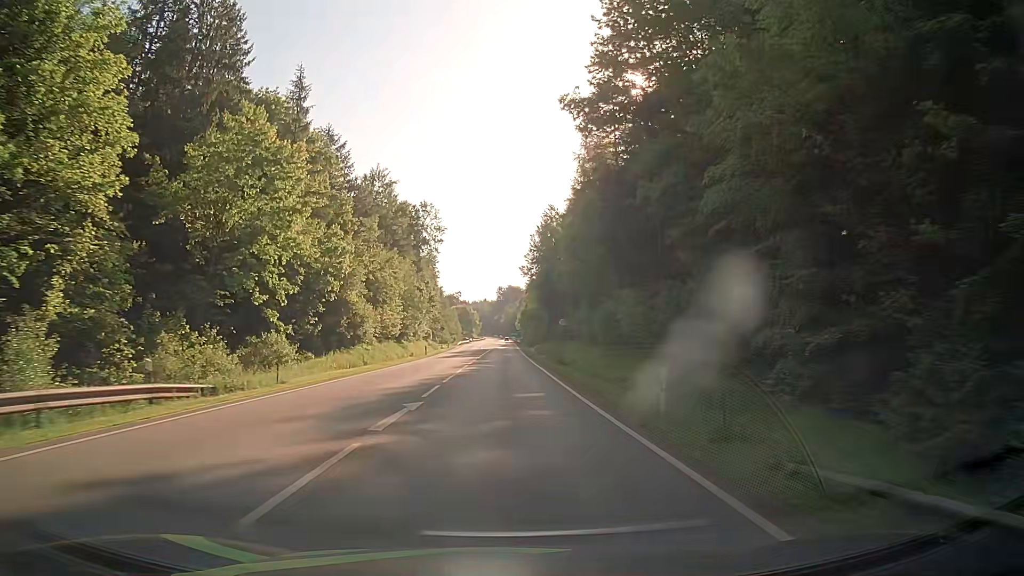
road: secondary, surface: asphalt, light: Day
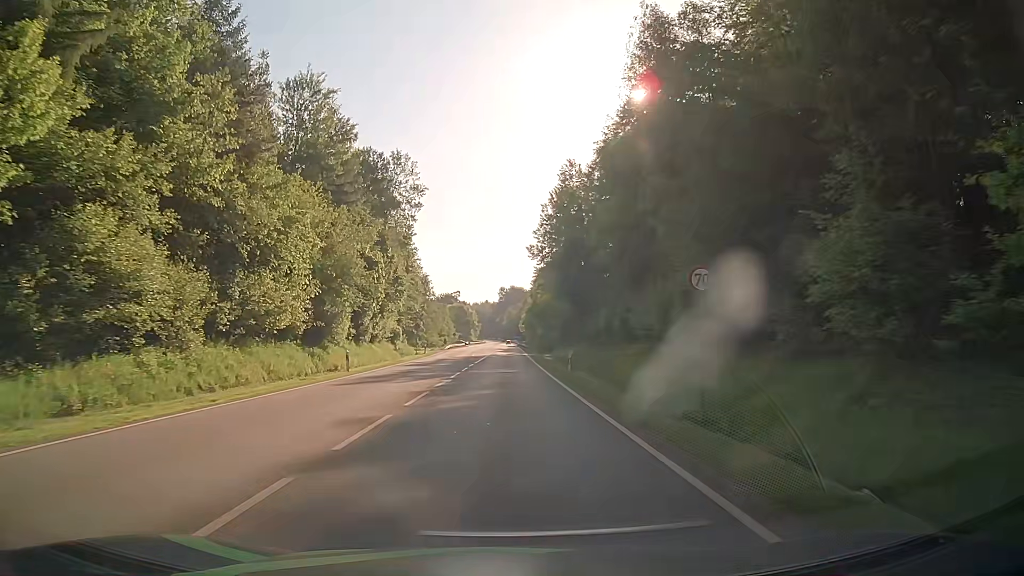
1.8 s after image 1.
(-0.3, +32.3) m; -1°
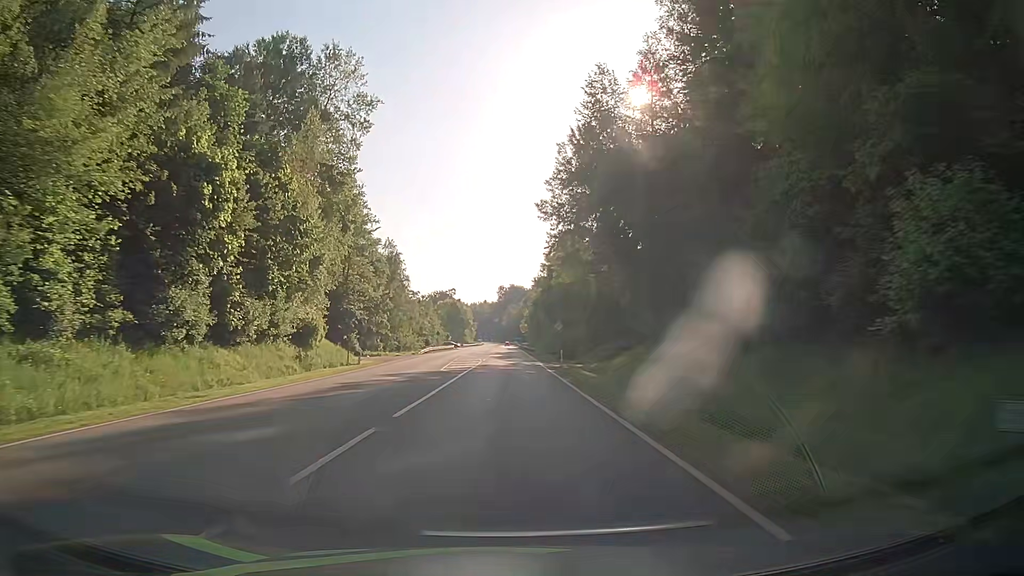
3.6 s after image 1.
(+0.1, +32.2) m; 0°
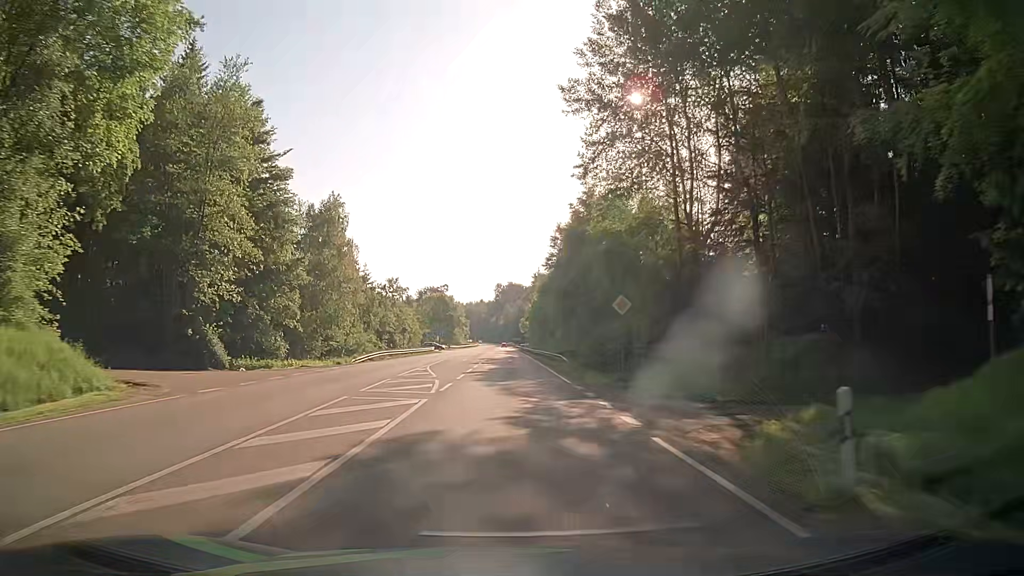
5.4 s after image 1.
(0.0, +32.2) m; 0°
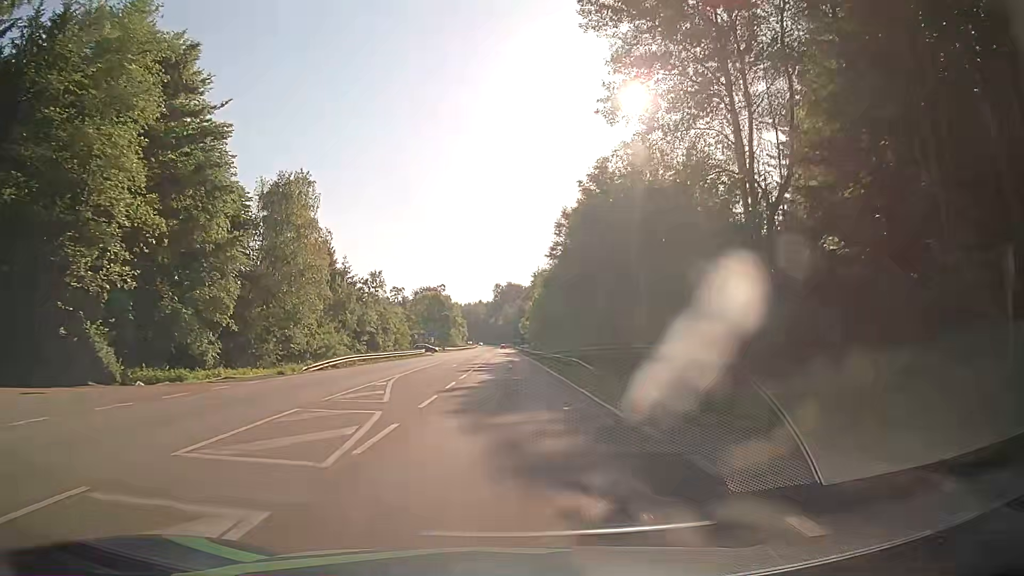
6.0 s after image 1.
(0.0, +10.7) m; 0°
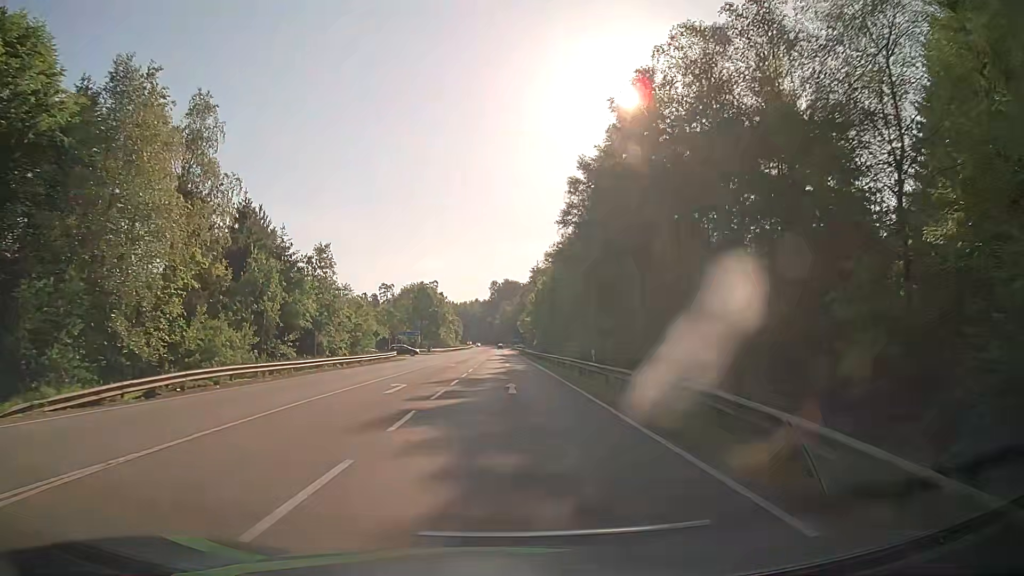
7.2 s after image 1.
(0.0, +21.4) m; 0°
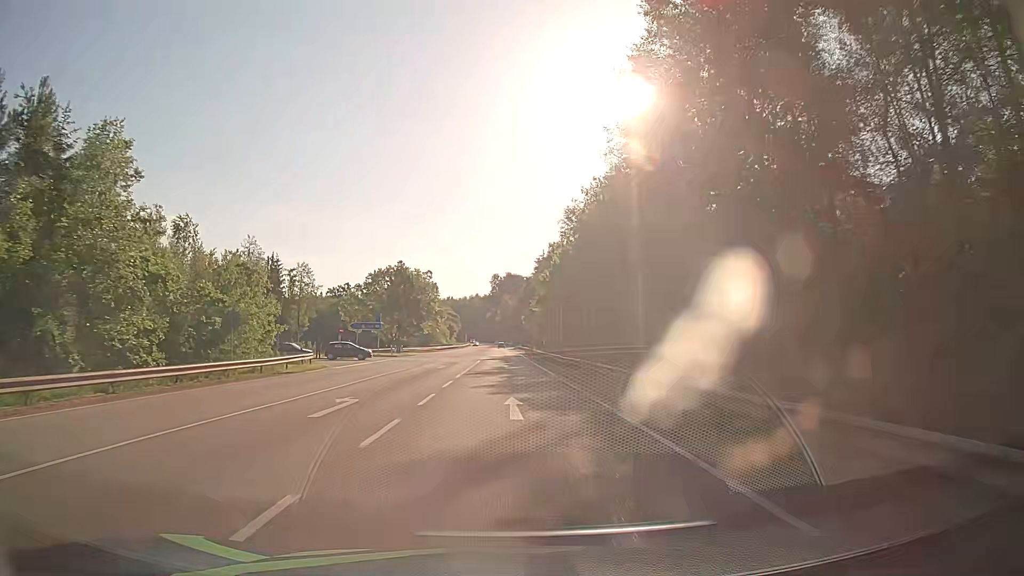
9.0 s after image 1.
(-0.1, +32.2) m; -1°
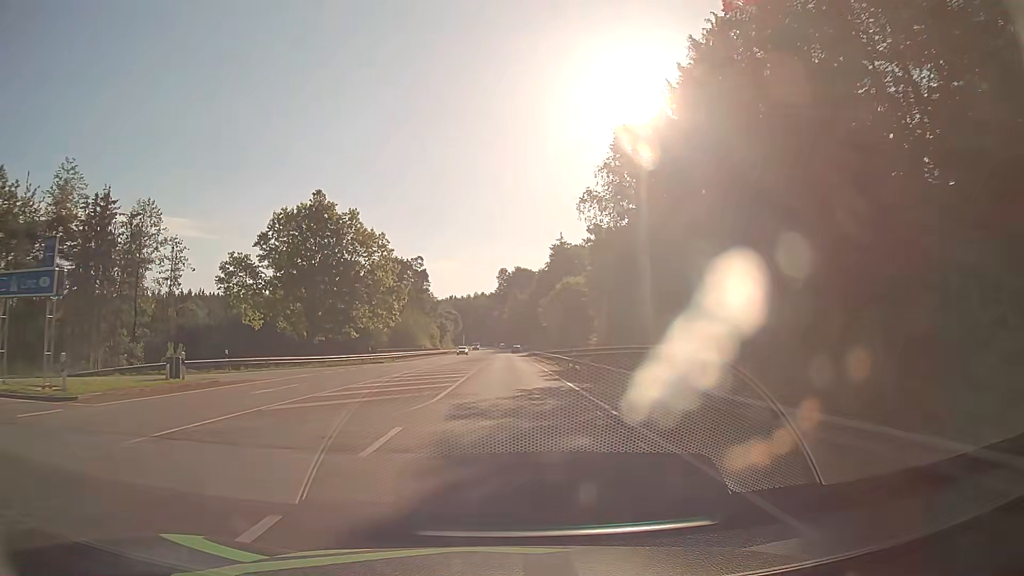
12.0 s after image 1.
(+0.1, +53.9) m; 0°
(0, +10) (0, +20) (0, +30) (0, +40) (0, +50) (0, +60) (0, +70) (0, +80) (0, +90) (0, +100) m
